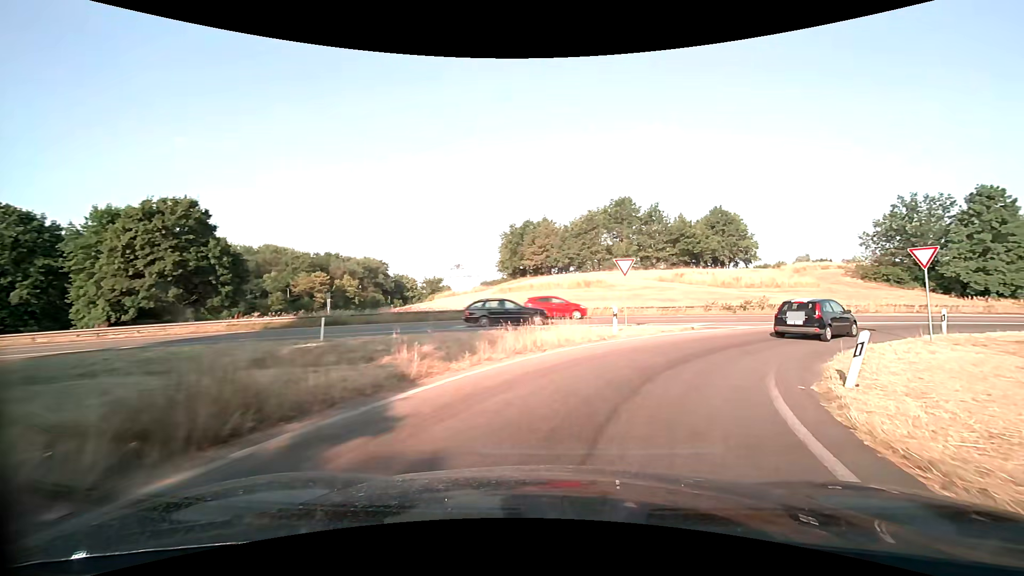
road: trunk_link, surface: asphalt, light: Day
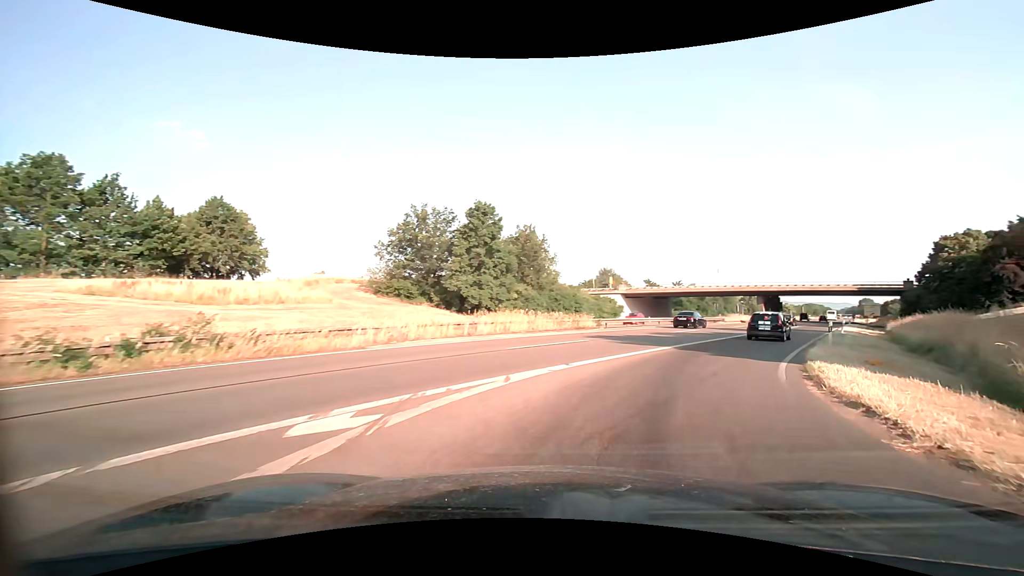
(+10.1, +22.0) m; +51°
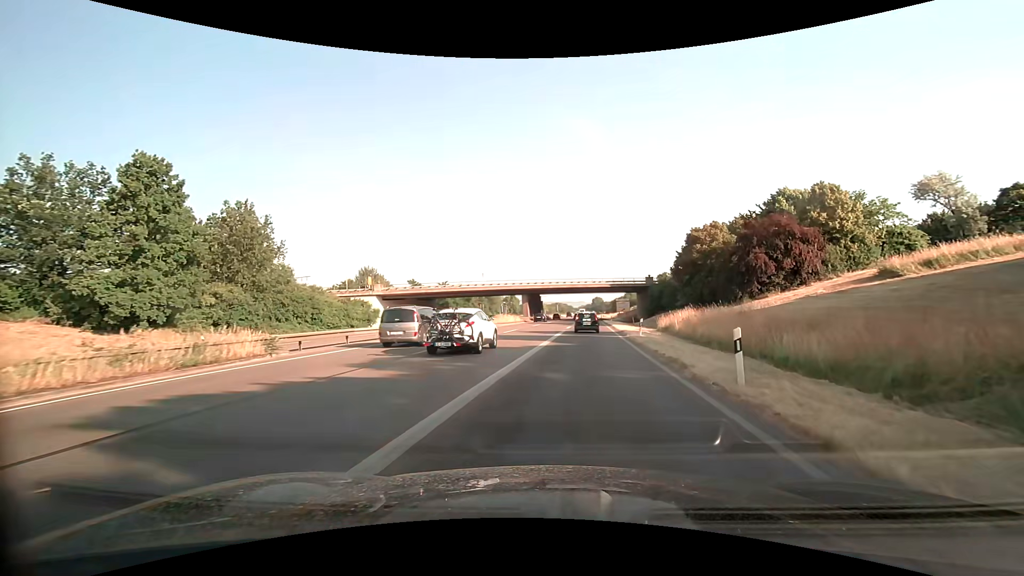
(+4.4, +16.0) m; +26°
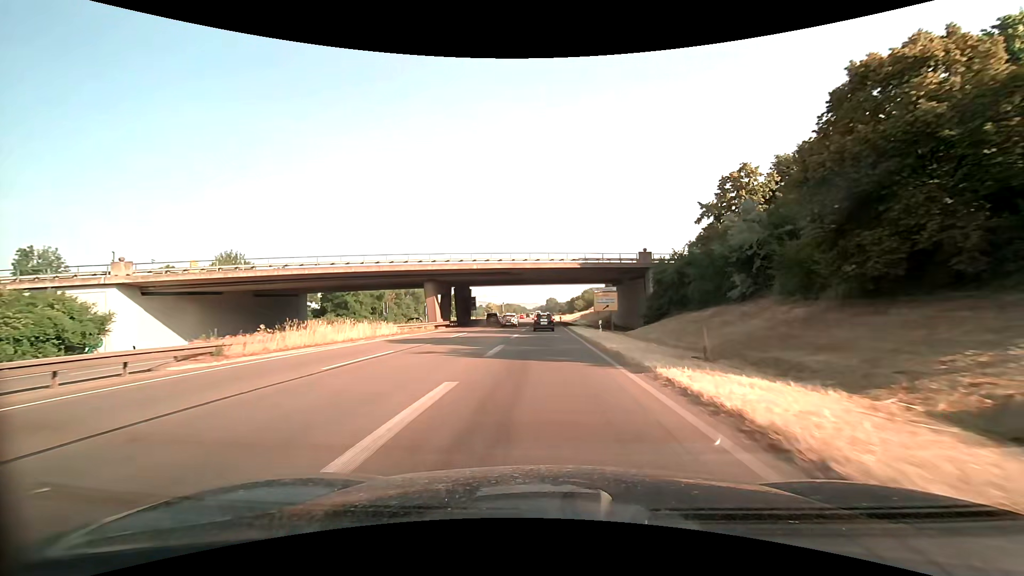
(+3.3, +40.8) m; +5°
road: trunk
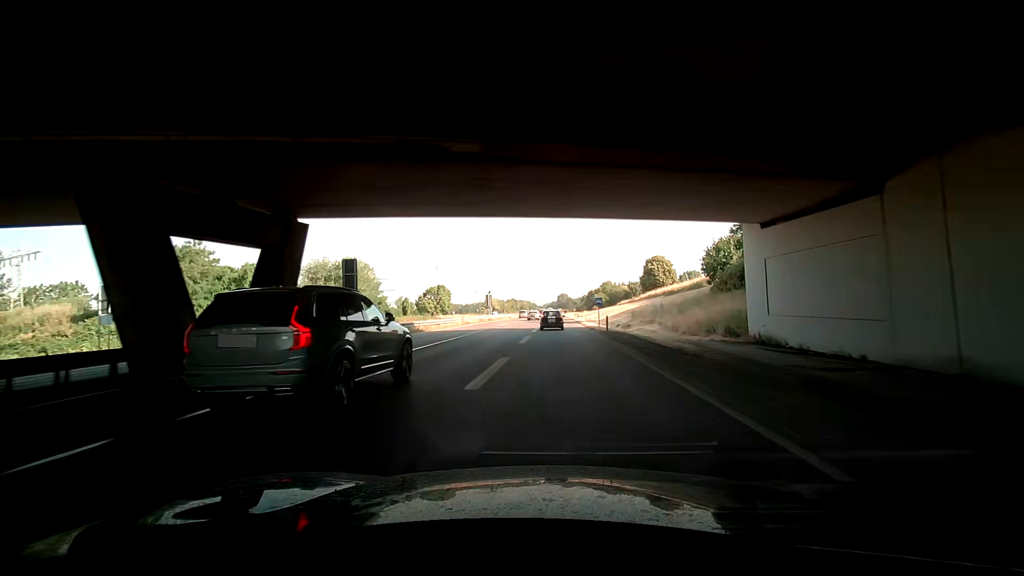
(-0.6, +56.1) m; -2°
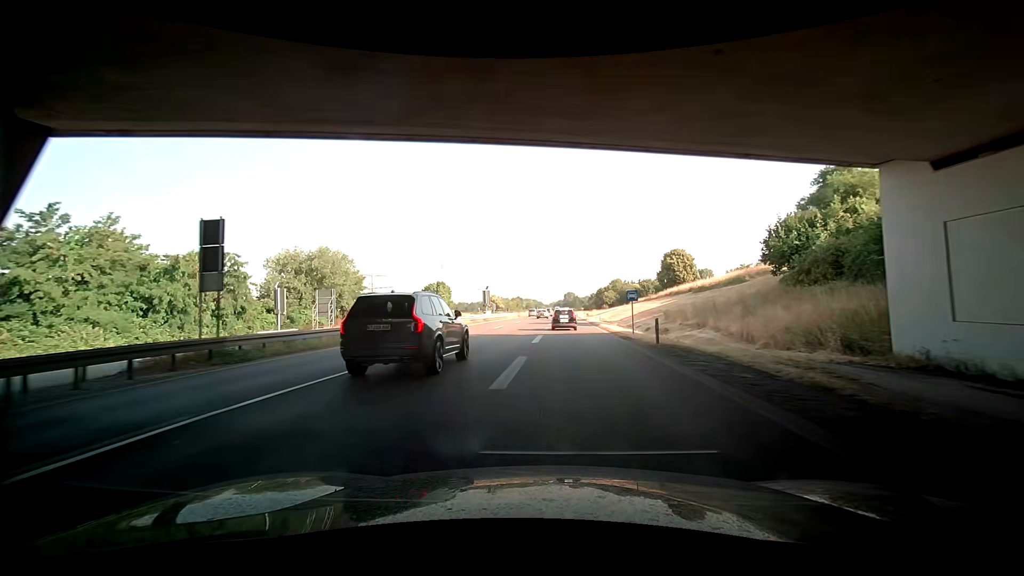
(+0.1, +12.2) m; +1°
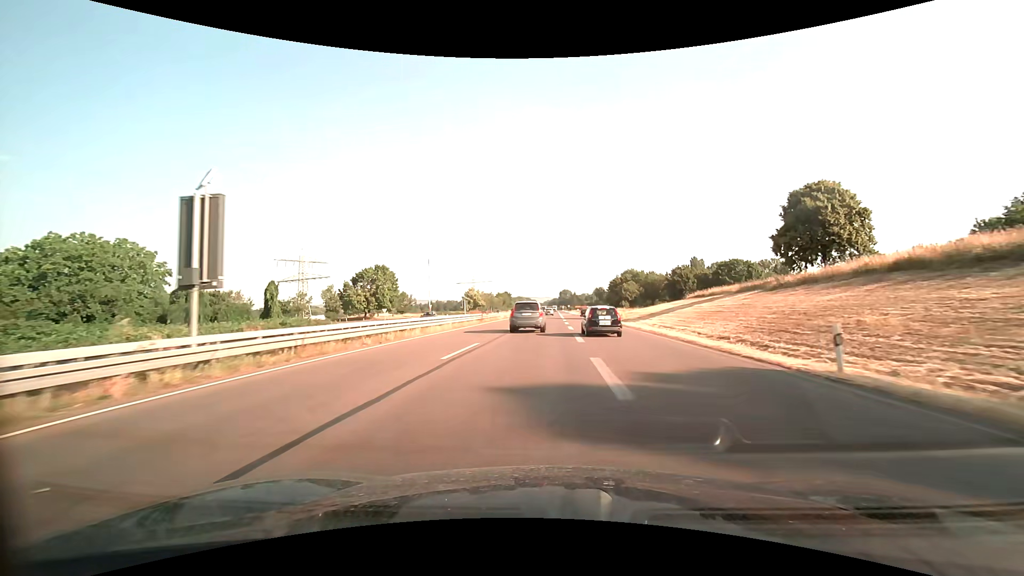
(-1.5, +60.8) m; -1°
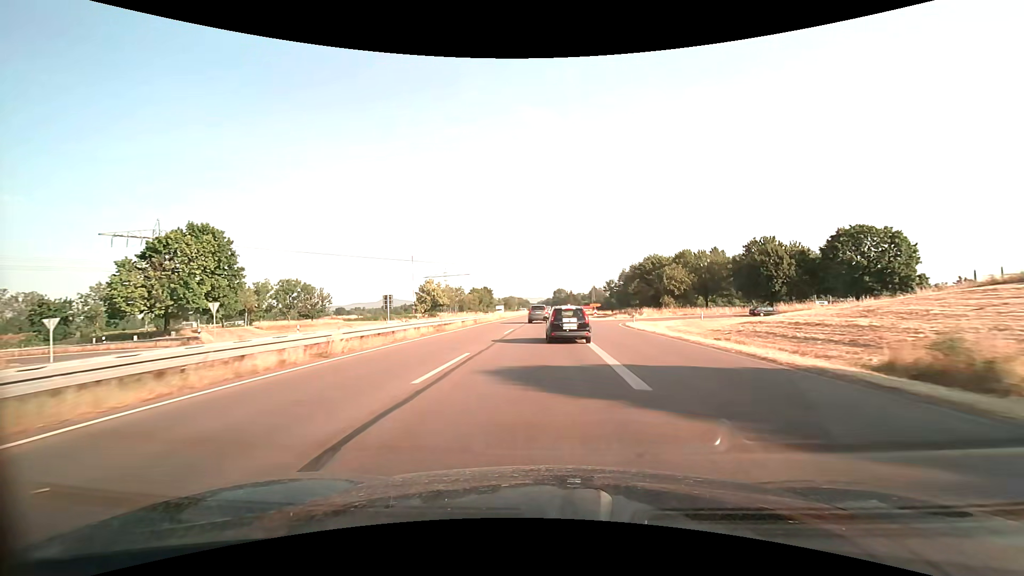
(+0.7, +59.3) m; +1°
(0, +10) (0, +20) (0, +30) (0, +40) (0, +50) (0, +60) (0, +70) (0, +80) (0, +90) (0, +100) m
